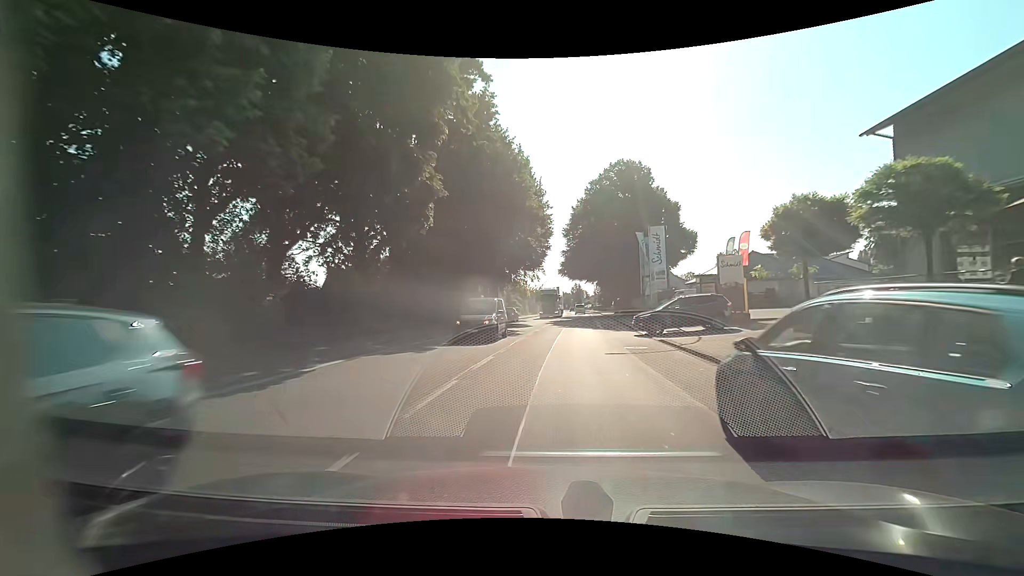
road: primary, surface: asphalt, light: Day
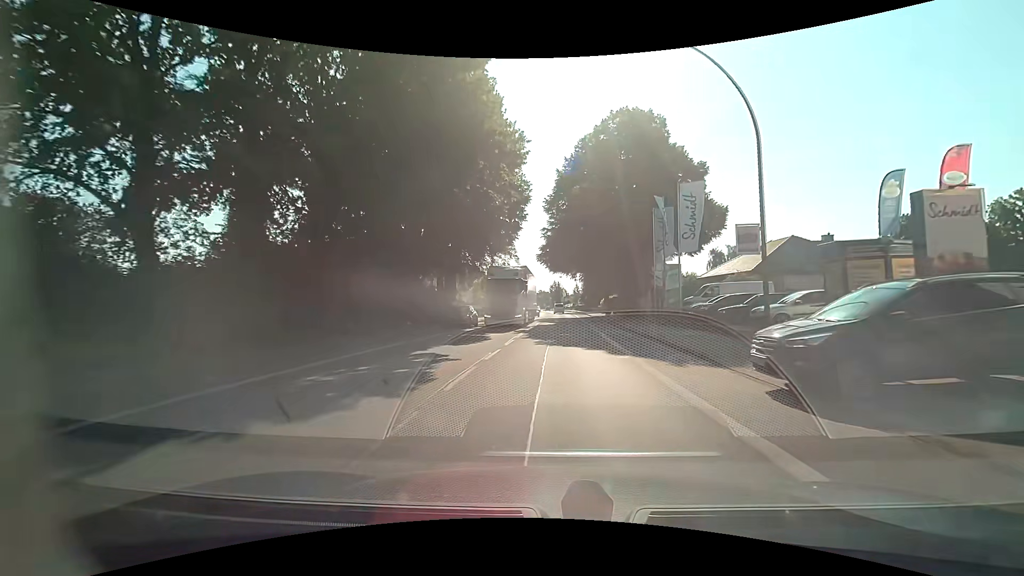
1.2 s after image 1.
(+0.2, +16.2) m; +2°
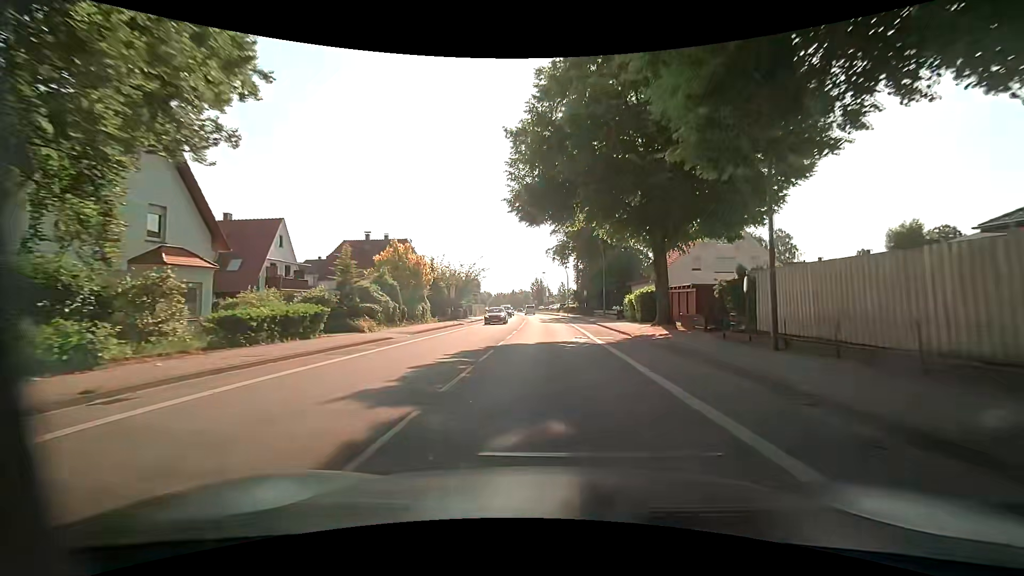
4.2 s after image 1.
(+1.3, +40.4) m; +2°
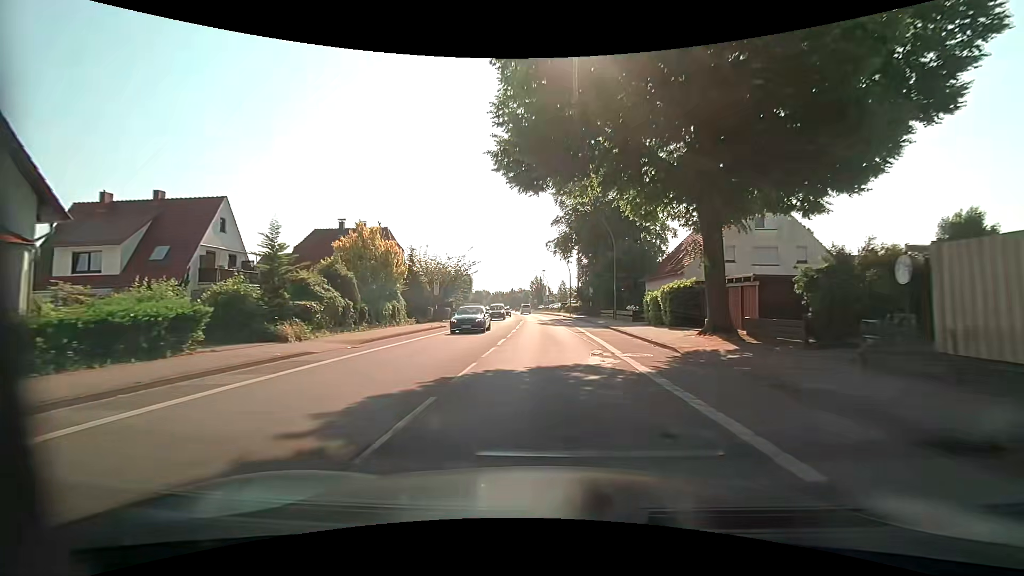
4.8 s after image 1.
(0.0, +8.1) m; 0°
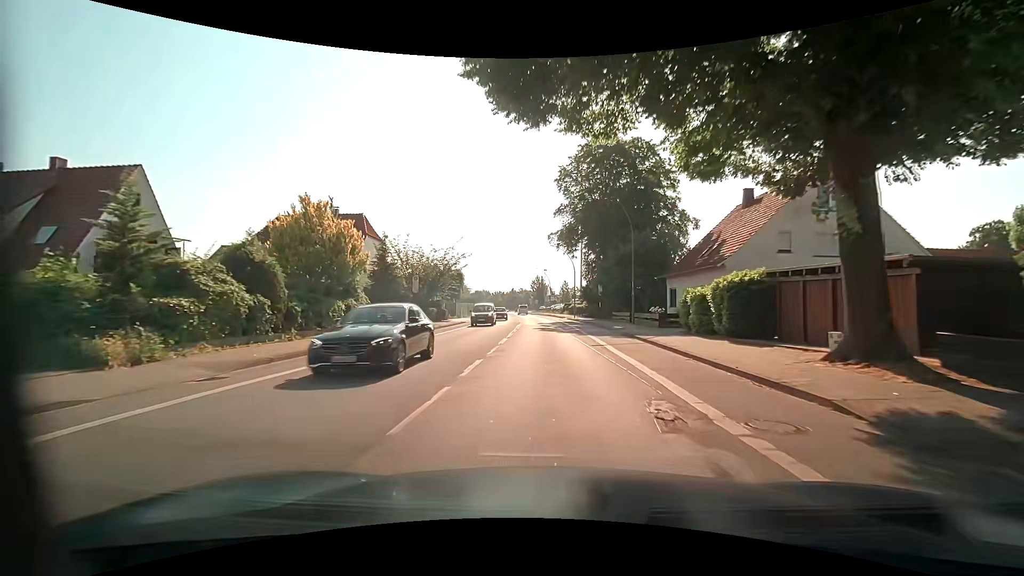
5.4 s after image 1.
(-0.1, +8.1) m; -1°
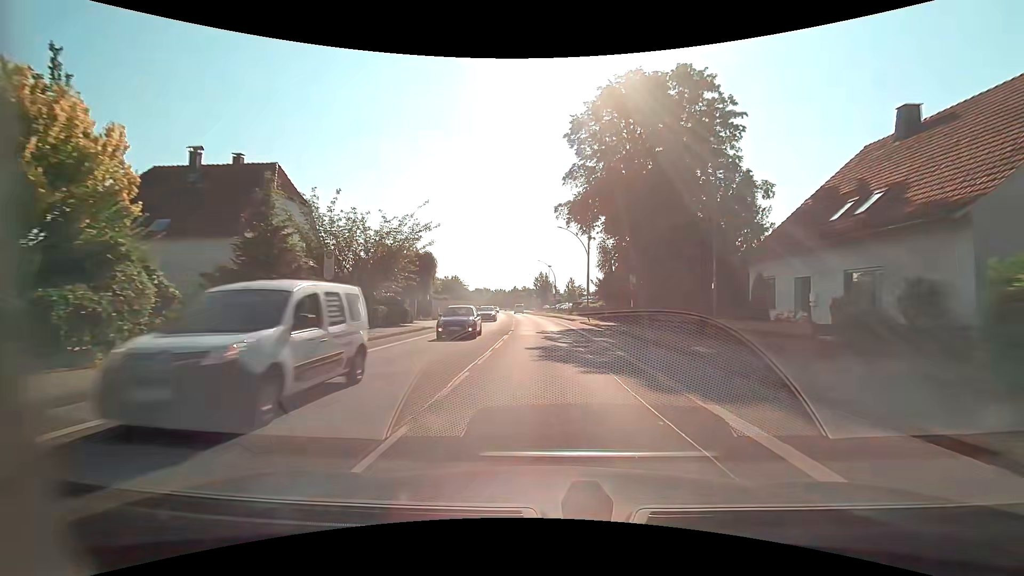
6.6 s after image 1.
(0.0, +16.1) m; 0°
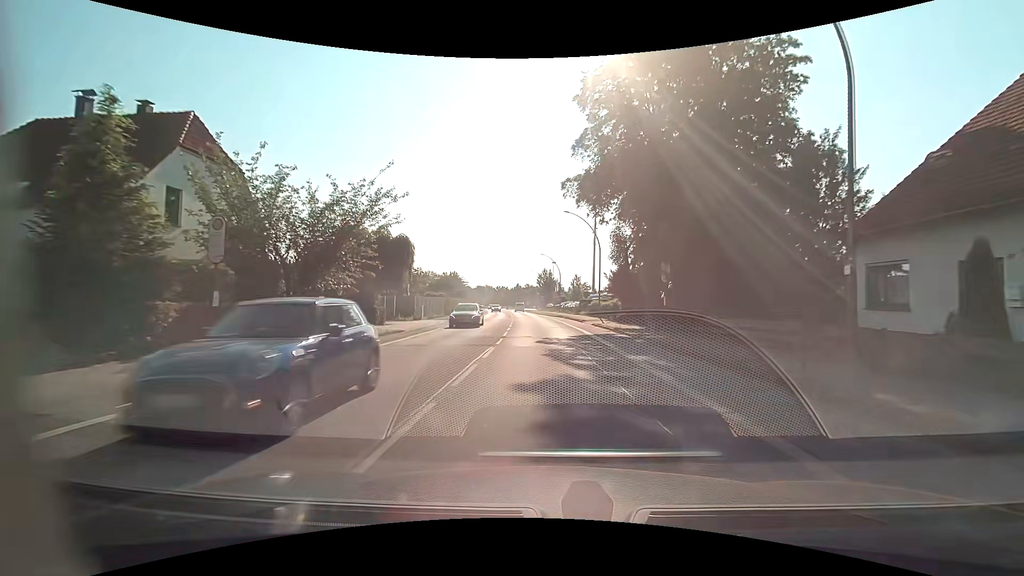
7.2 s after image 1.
(-0.1, +8.1) m; -1°
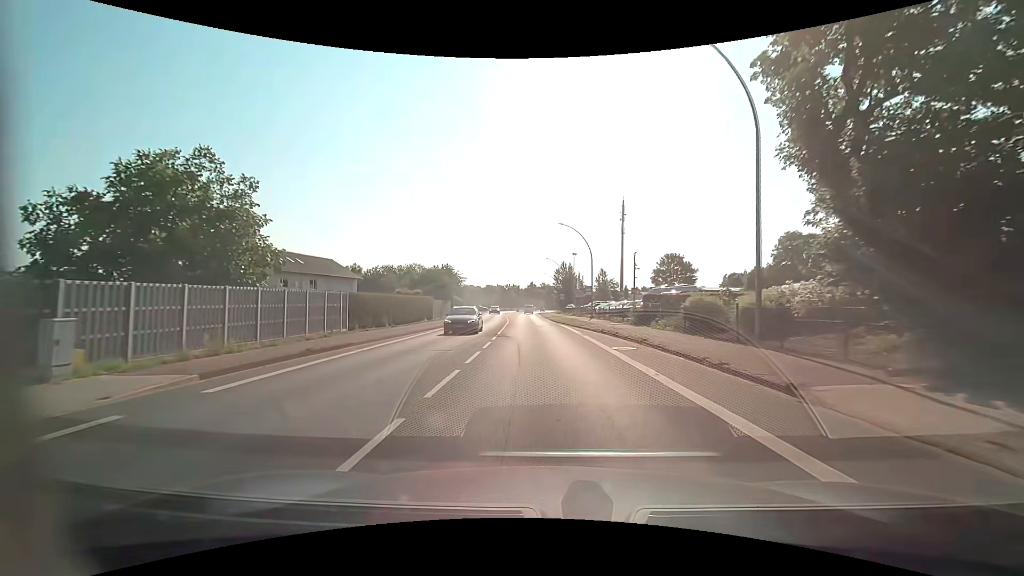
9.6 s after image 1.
(-0.5, +32.2) m; -2°
(0, +10) (0, +20) (-1, +30) (-1, +40) (-2, +50) (-2, +60) (-3, +70) (-3, +80) (-3, +90) (-3, +100) m
